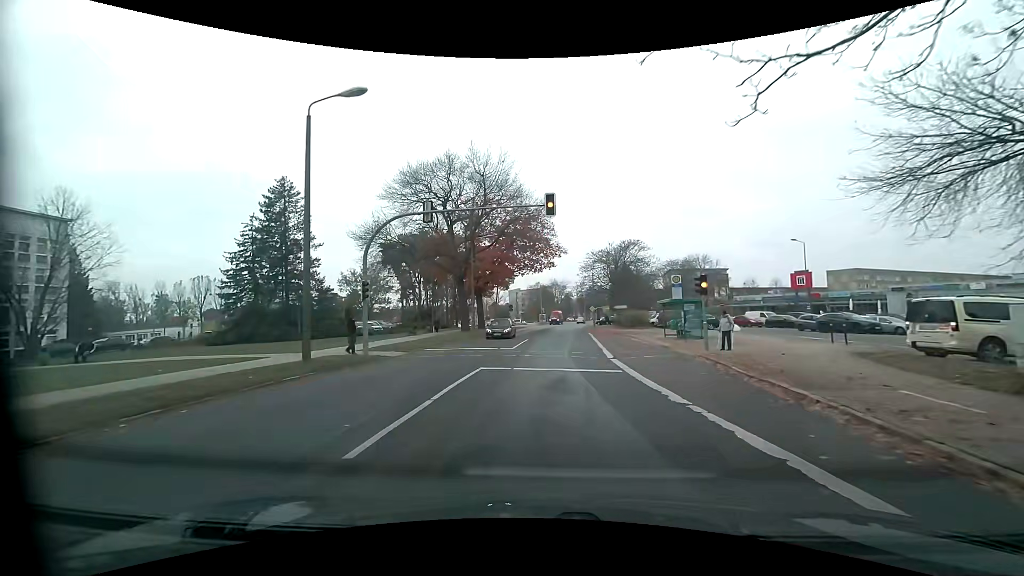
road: tertiary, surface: asphalt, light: Day
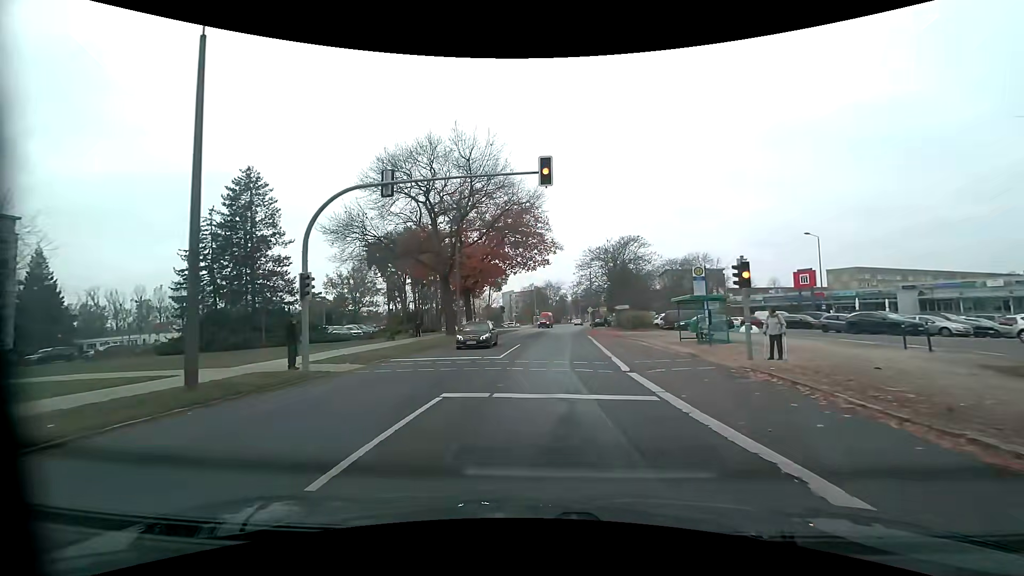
(0.0, +5.0) m; +1°
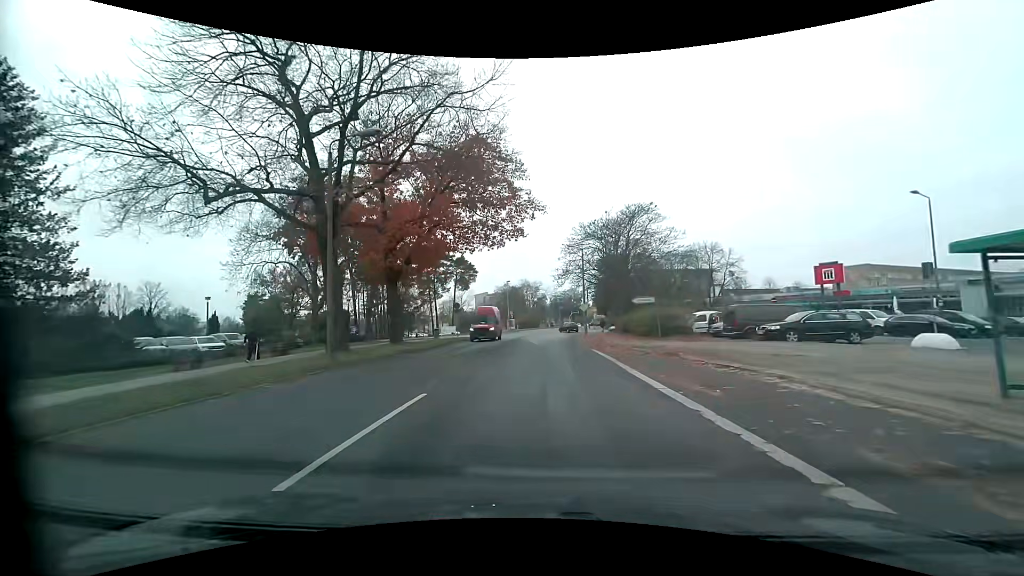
(+0.5, +20.8) m; +2°
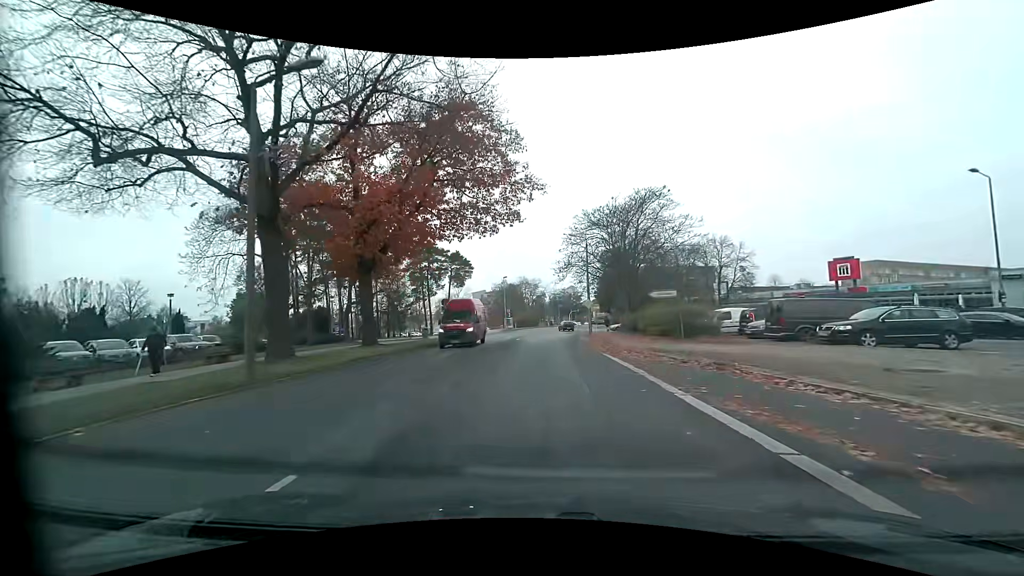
(0.0, +5.1) m; 0°
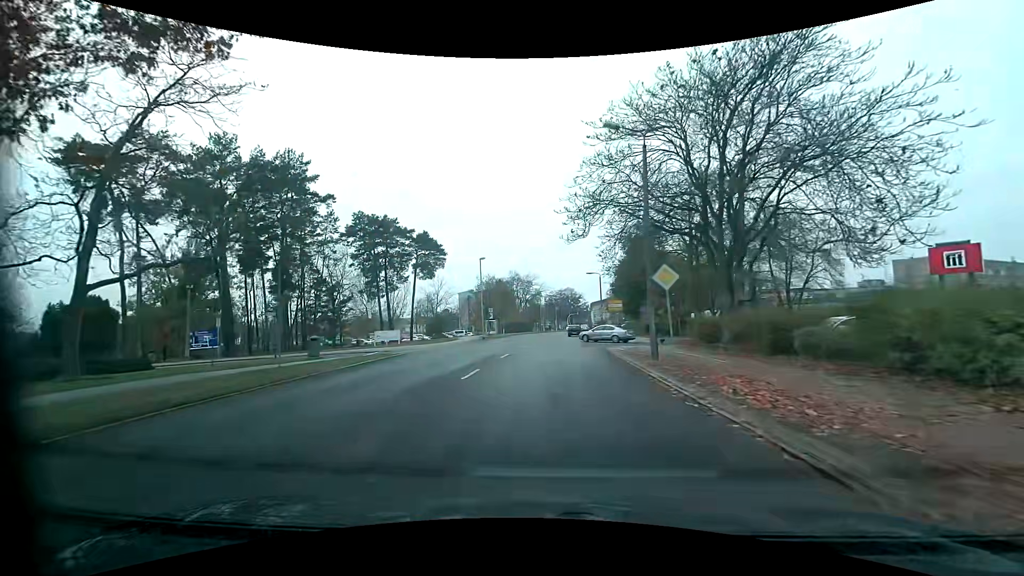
(0.0, +25.0) m; -1°
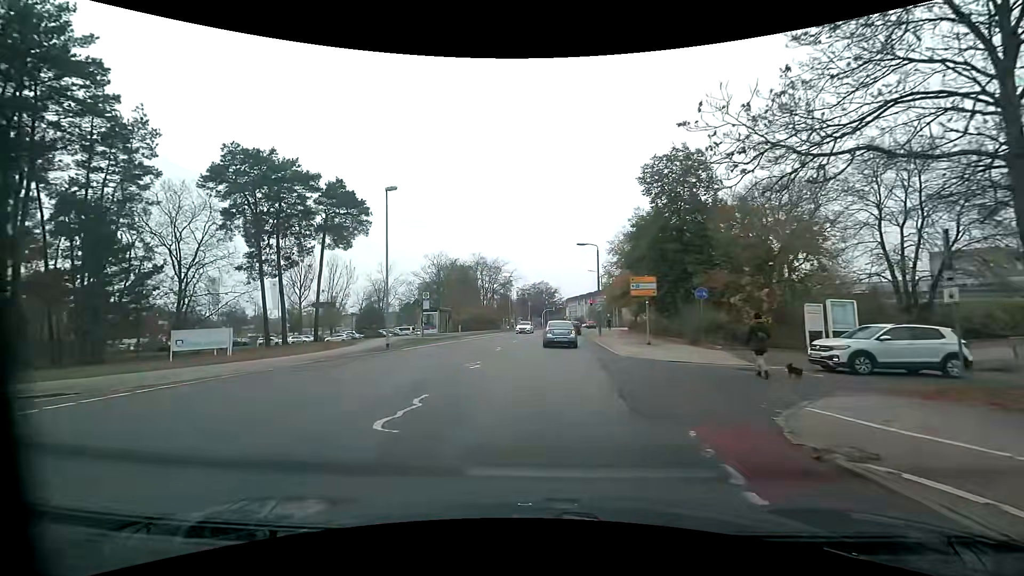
(+1.0, +24.5) m; +4°
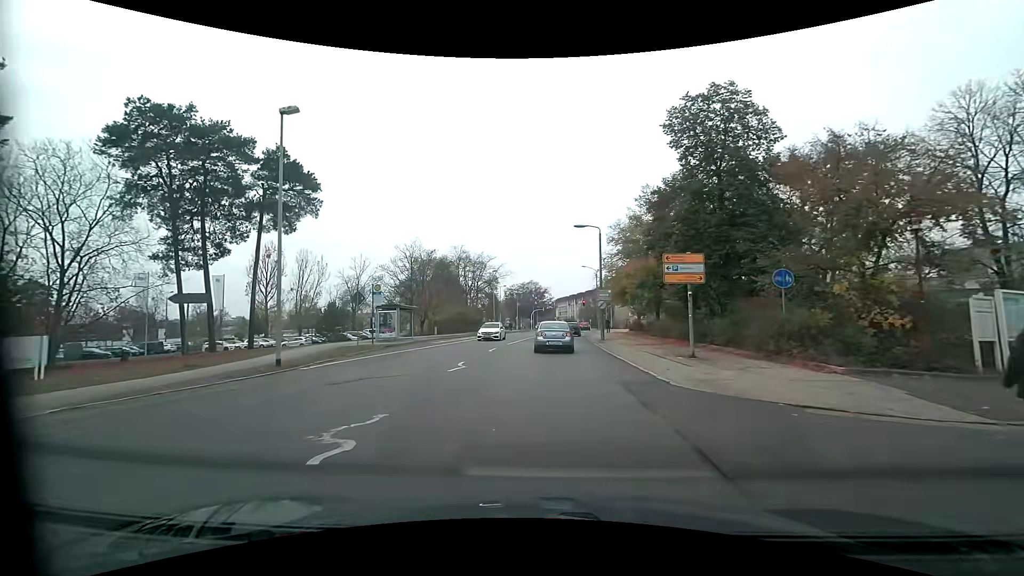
(+0.2, +9.6) m; +2°
(0, +10) (0, +20) (+1, +30) (+1, +40) (+2, +50) (+4, +60) (+5, +70) (+6, +80) (+7, +90) (+8, +100) m
